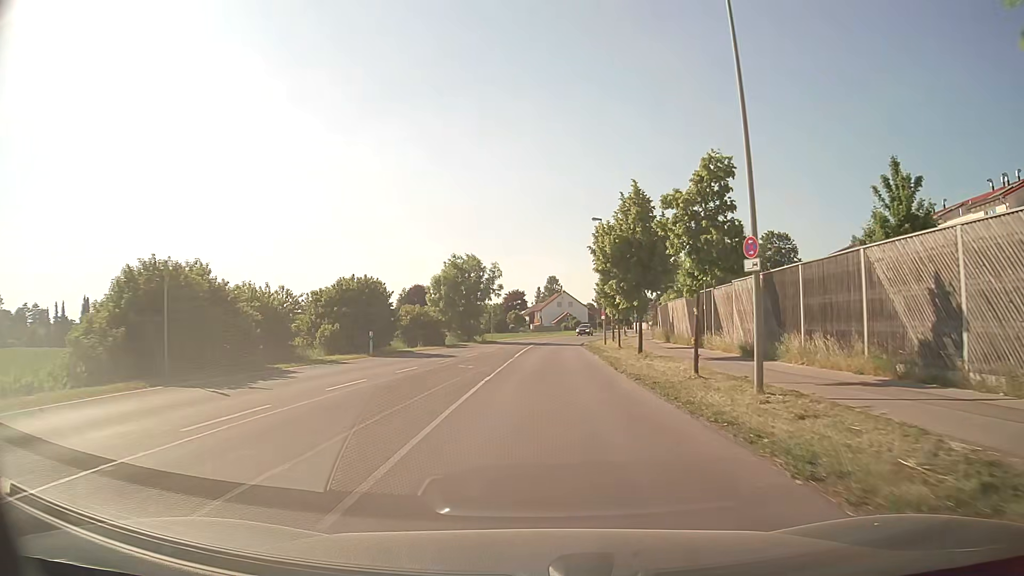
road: secondary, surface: asphalt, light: Day
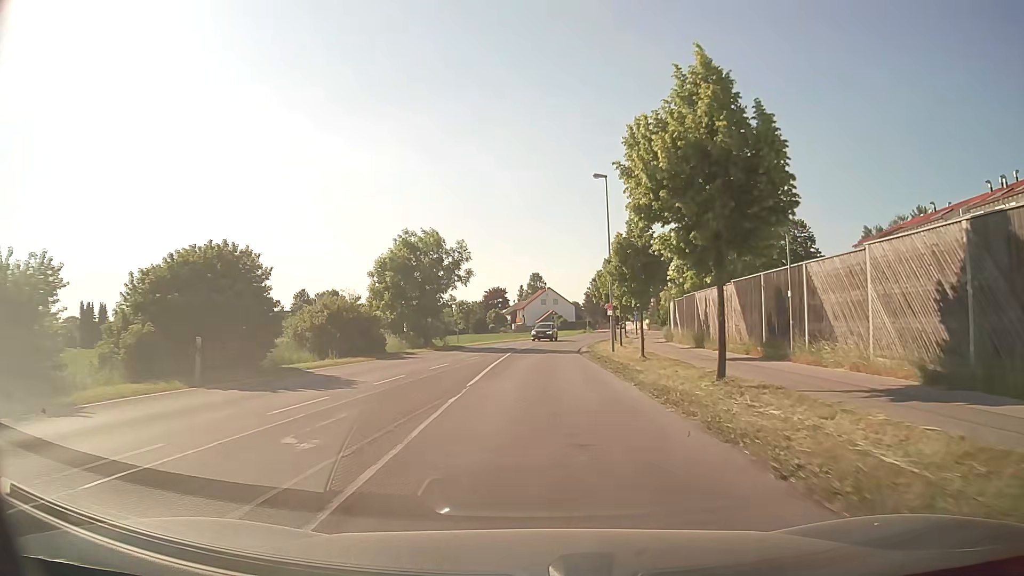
(+0.2, +15.5) m; +1°
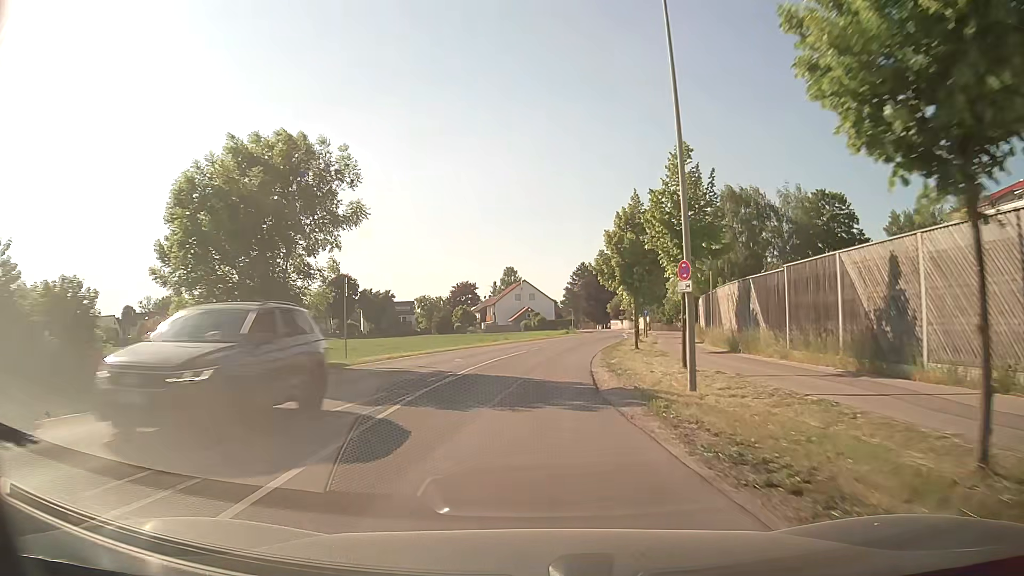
(+0.5, +23.6) m; +2°
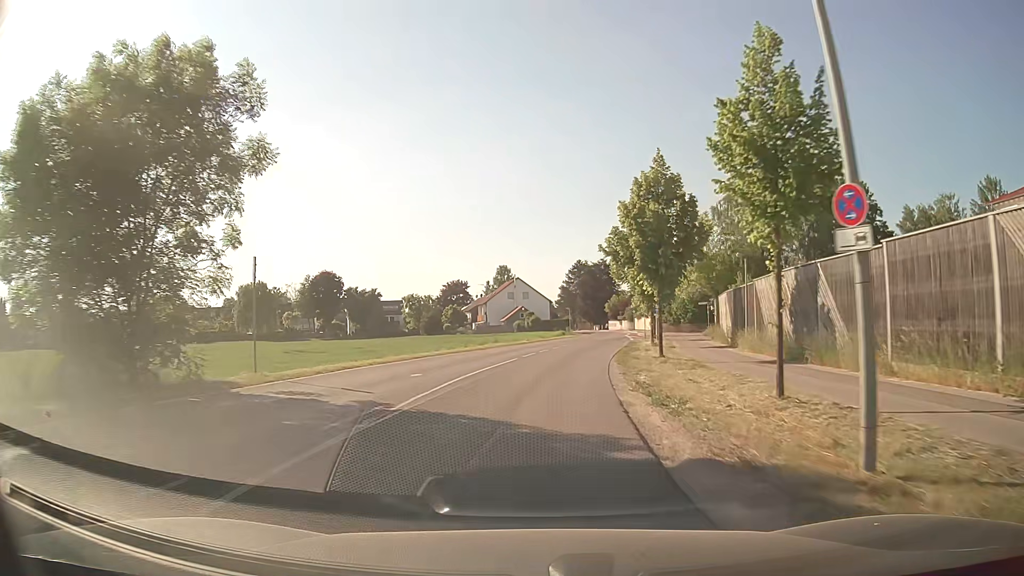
(0.0, +7.9) m; +1°
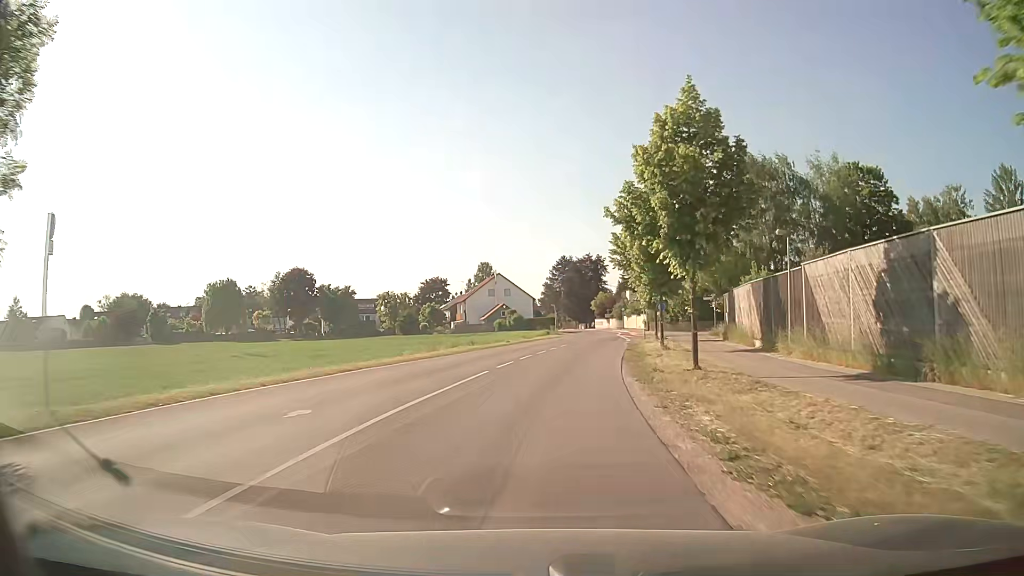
(0.0, +7.9) m; +1°
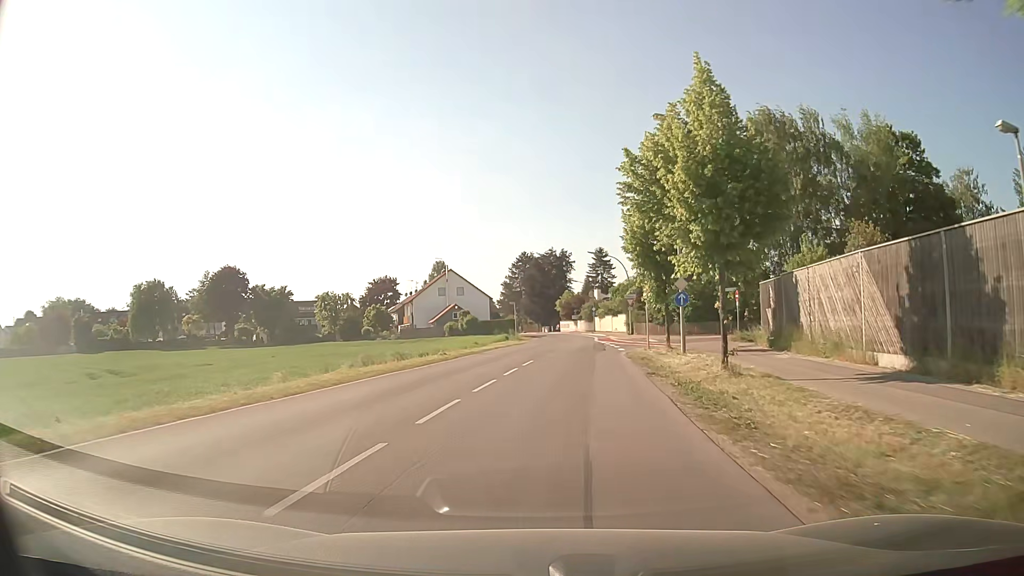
(+0.3, +15.6) m; +3°
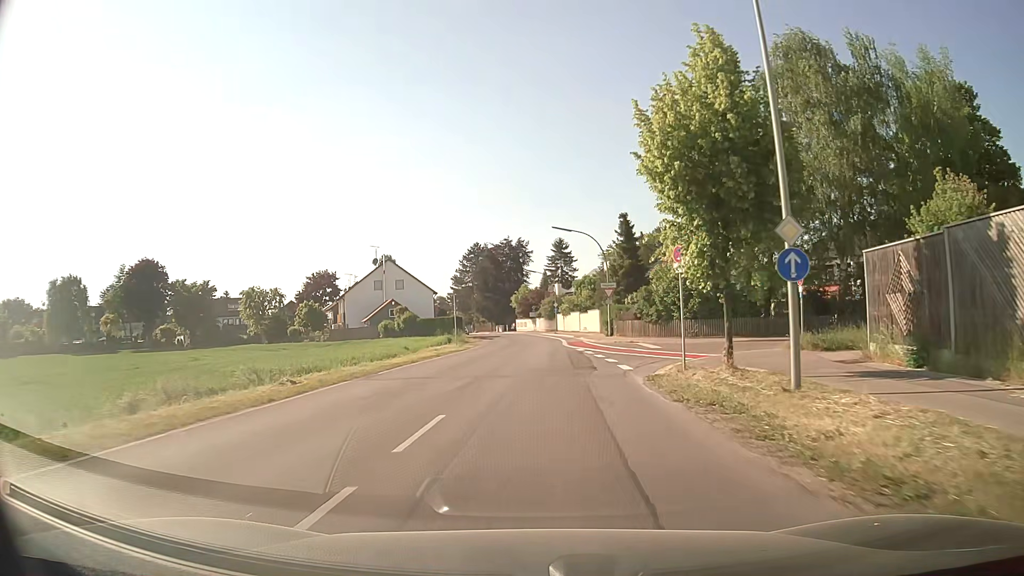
(+0.6, +15.3) m; +4°
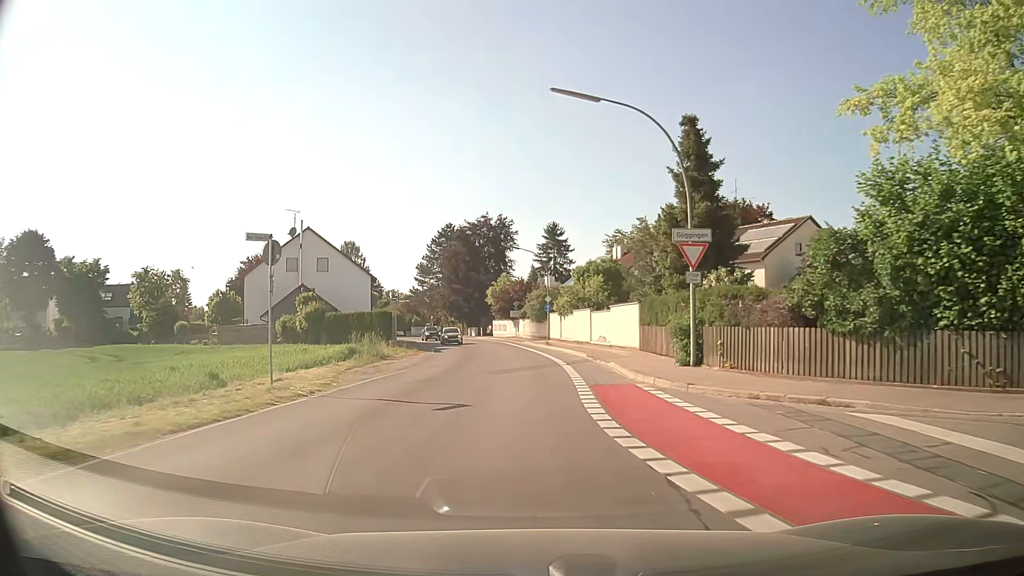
(+0.6, +28.7) m; +1°
(0, +10) (0, +20) (0, +30) (-1, +40) (-2, +50) (-4, +60) (-6, +70) (-8, +79) (-11, +89) (-14, +98) m
